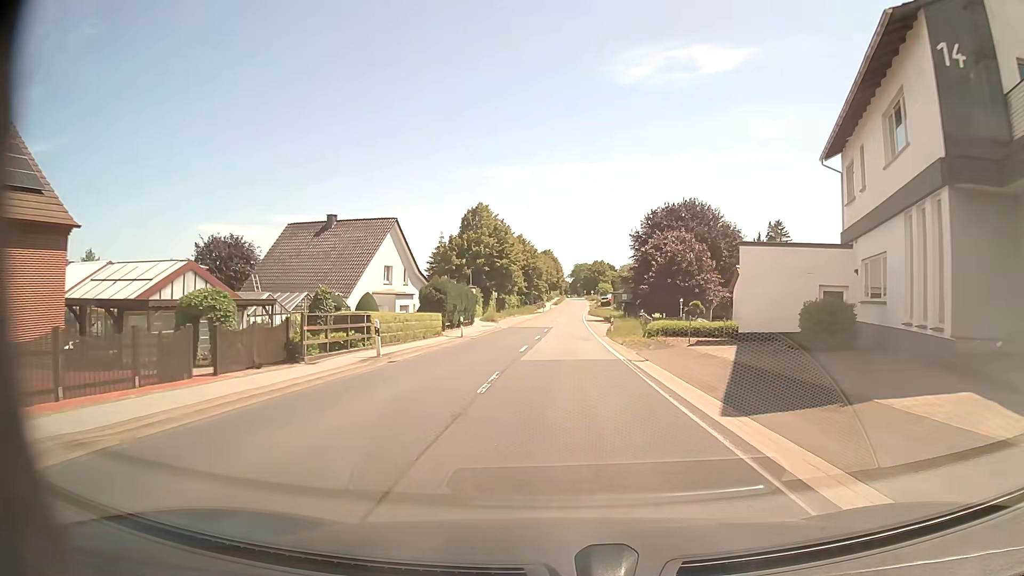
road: secondary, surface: asphalt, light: Day
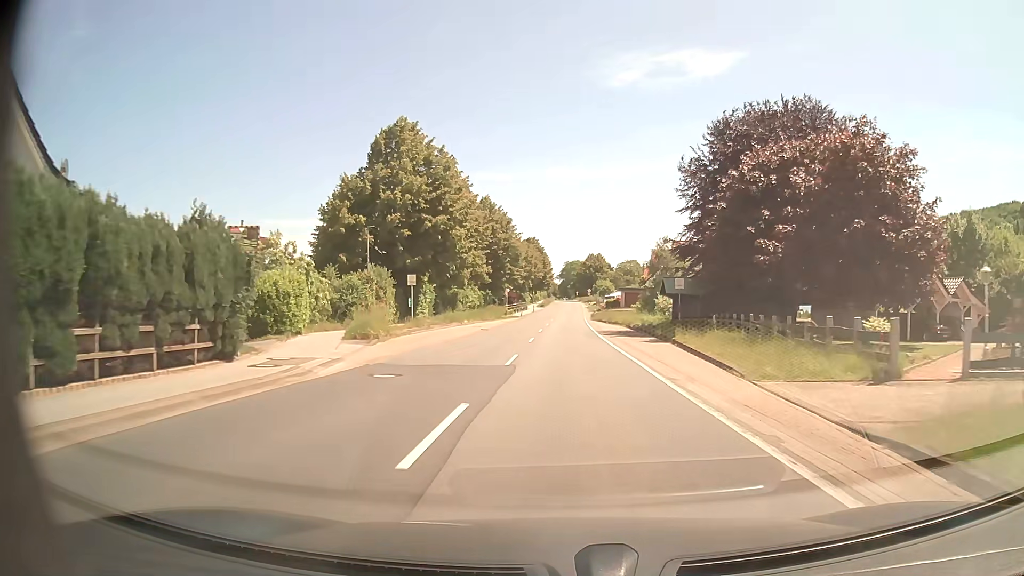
(+0.5, +42.5) m; +2°
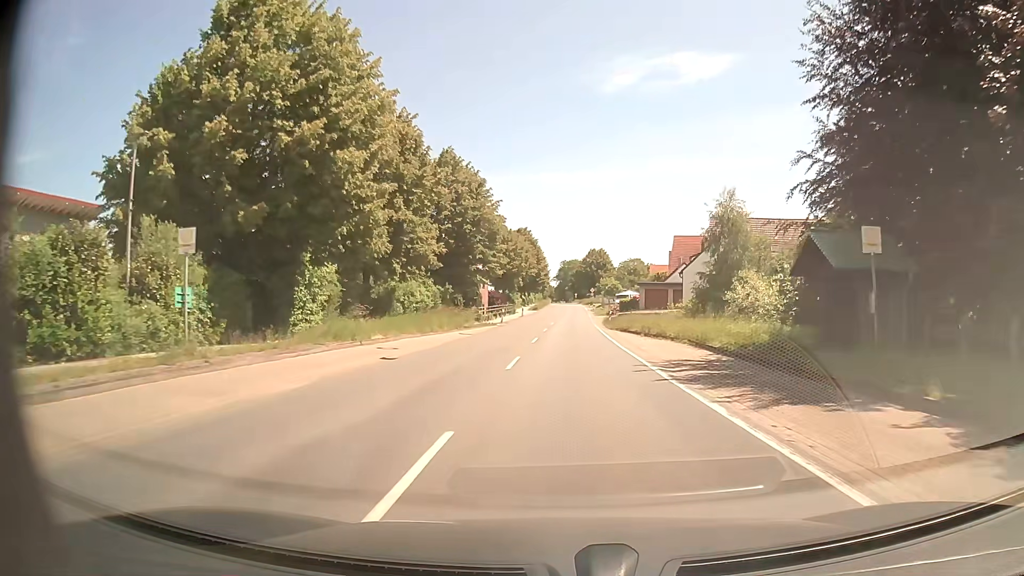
(-0.1, +25.2) m; 0°
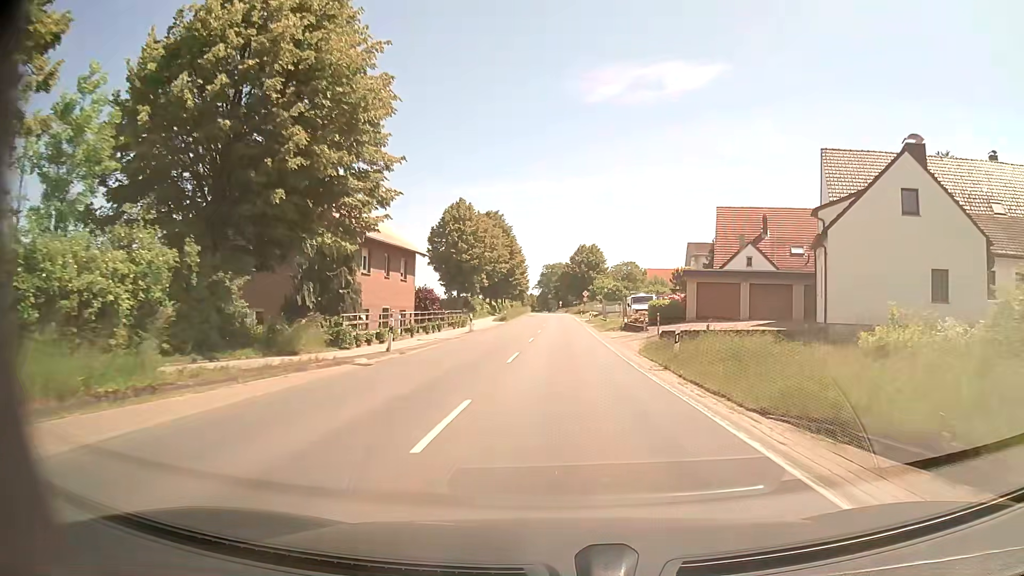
(+0.3, +33.3) m; +1°
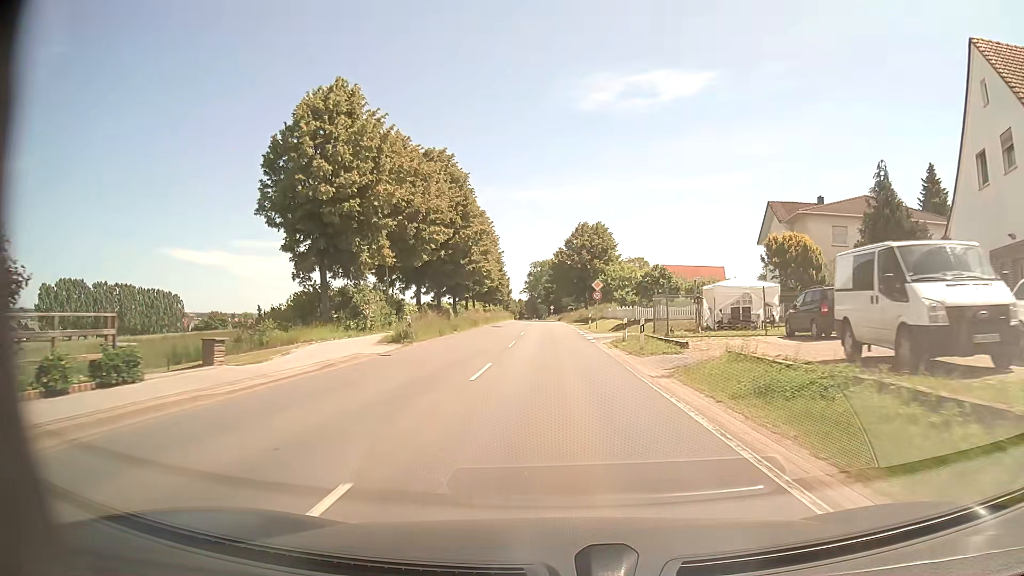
(+0.4, +41.6) m; +1°
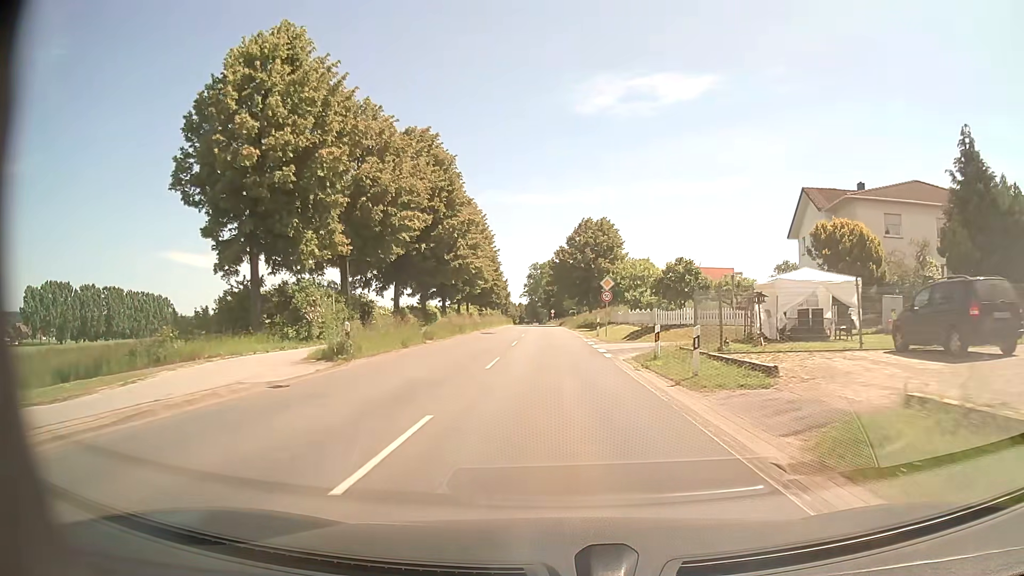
(0.0, +8.3) m; 0°
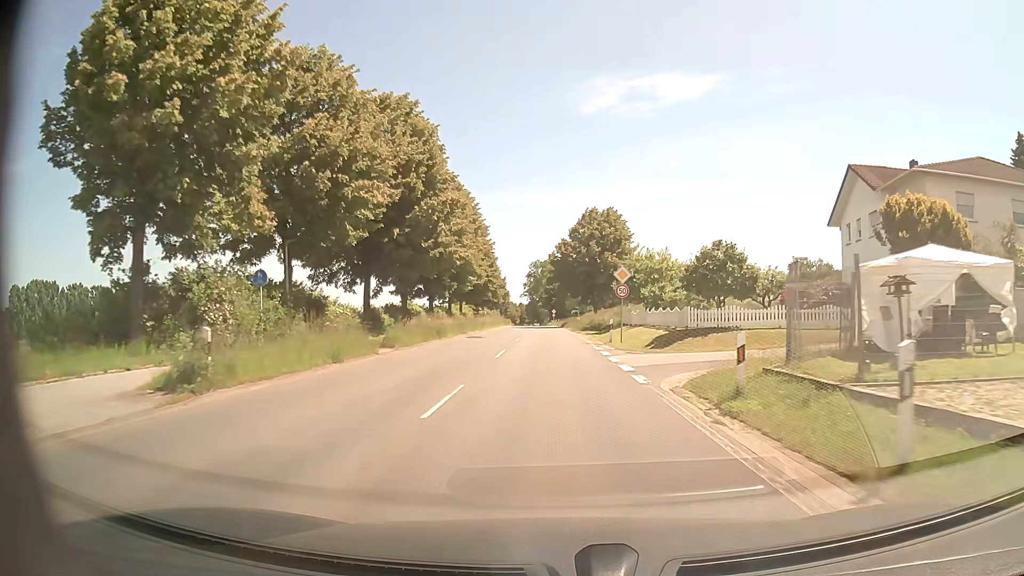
(0.0, +8.3) m; 0°
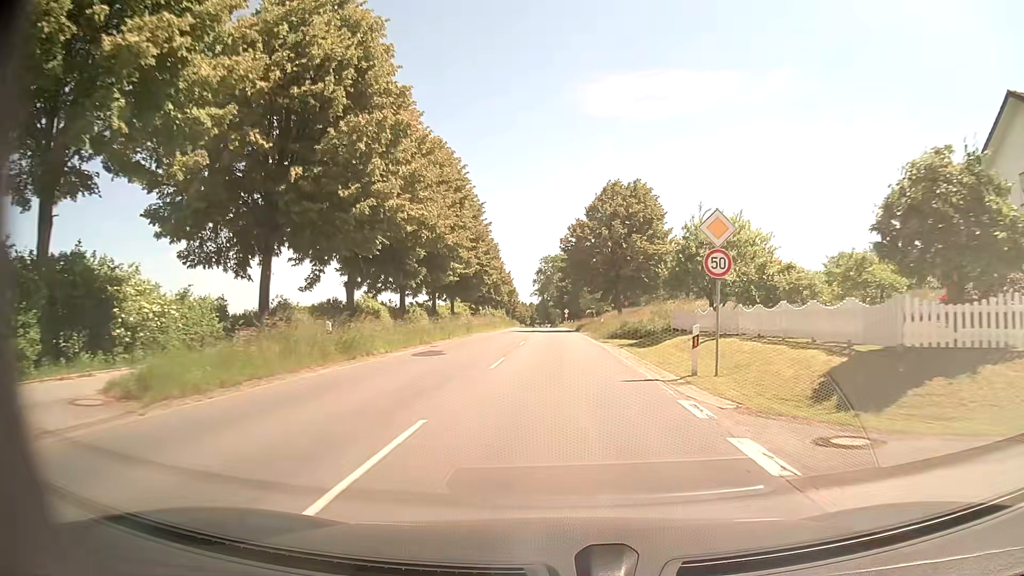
(-0.2, +16.5) m; -1°
(0, +10) (0, +20) (0, +30) (0, +40) (0, +50) (0, +60) (-1, +70) (-1, +80) (-1, +90) (-1, +100) m
